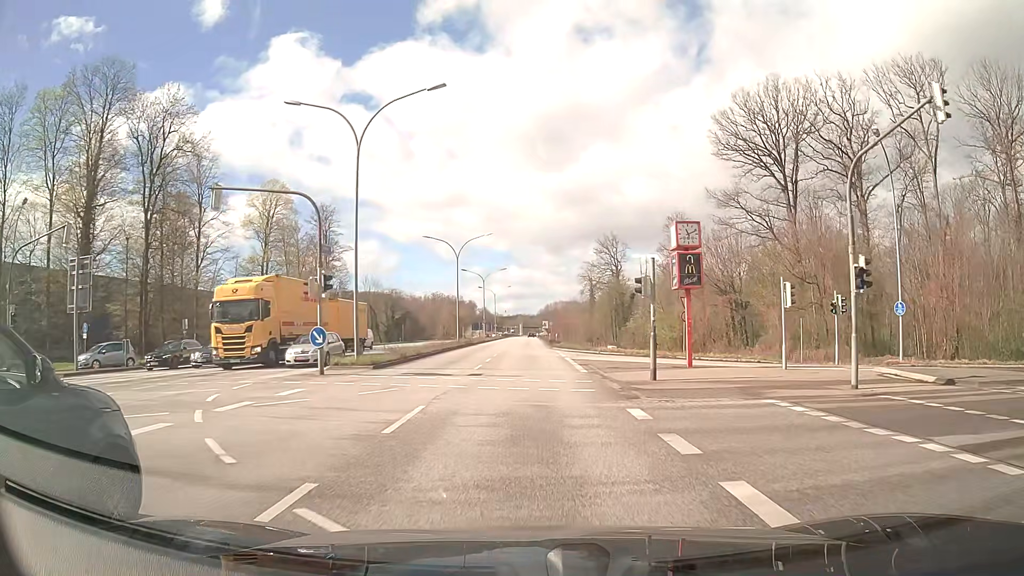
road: primary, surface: asphalt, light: Day
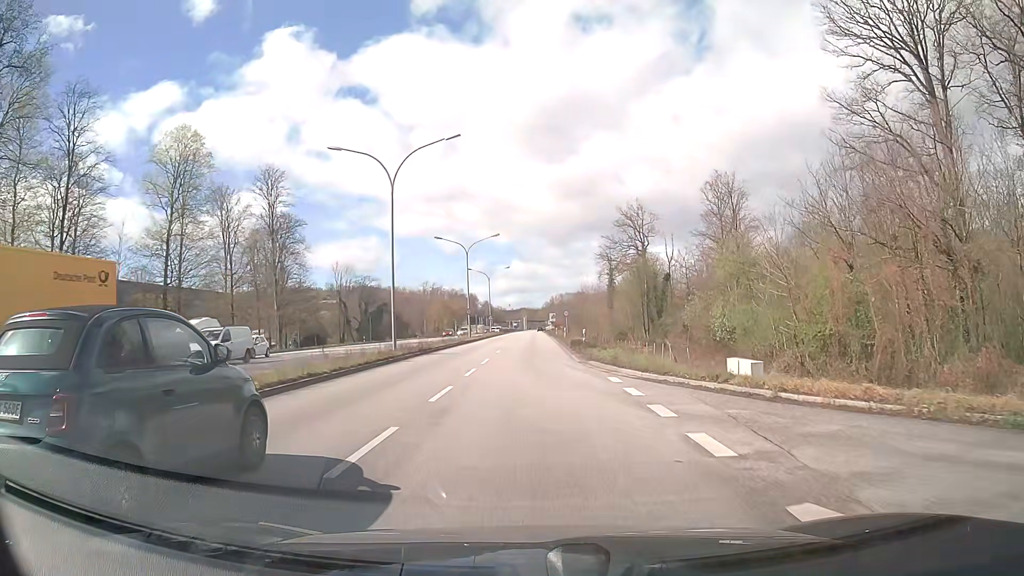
(-0.1, +30.3) m; 0°
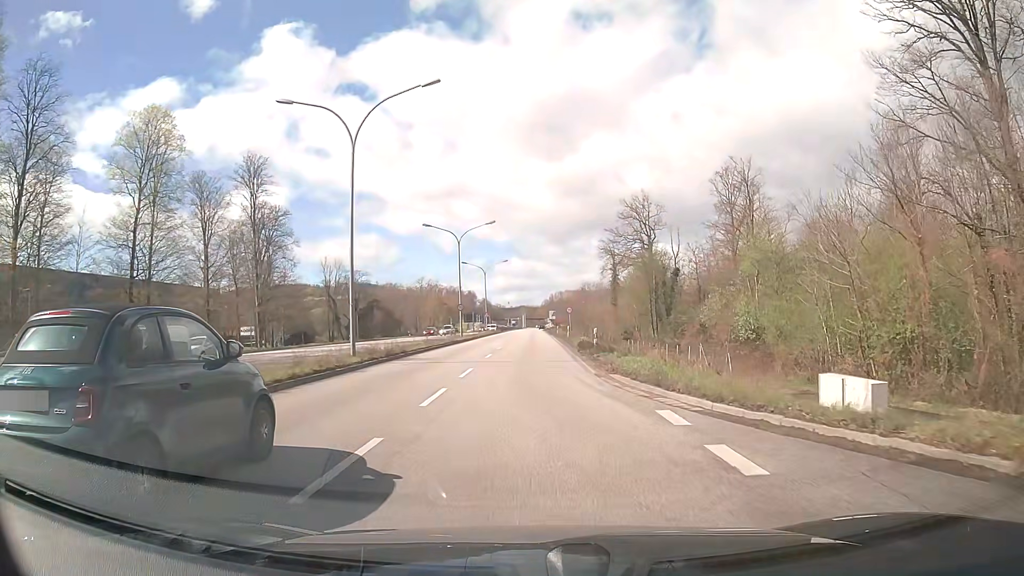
(0.0, +7.0) m; 0°
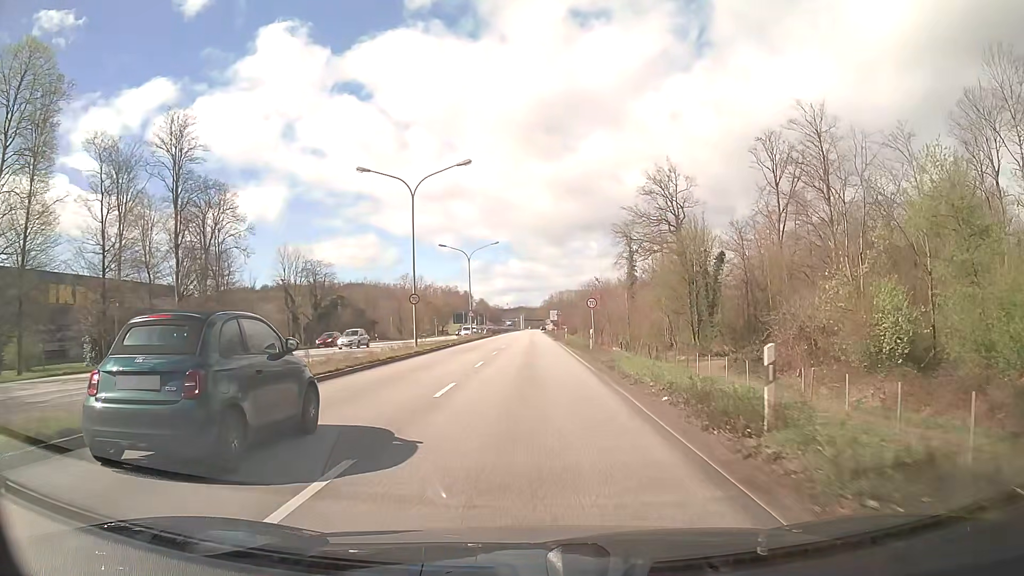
(-0.1, +22.6) m; 0°
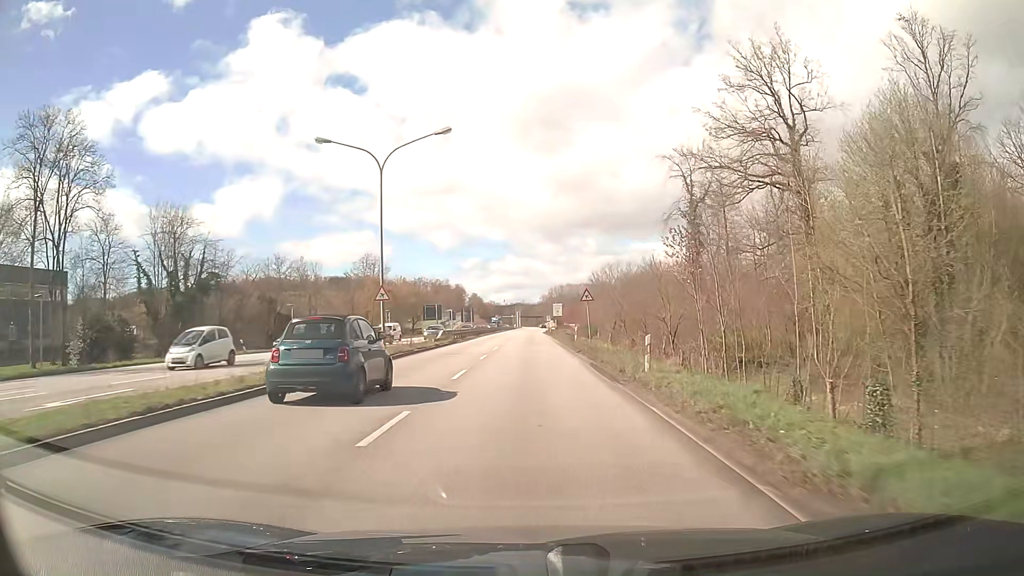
(+0.1, +41.9) m; 0°
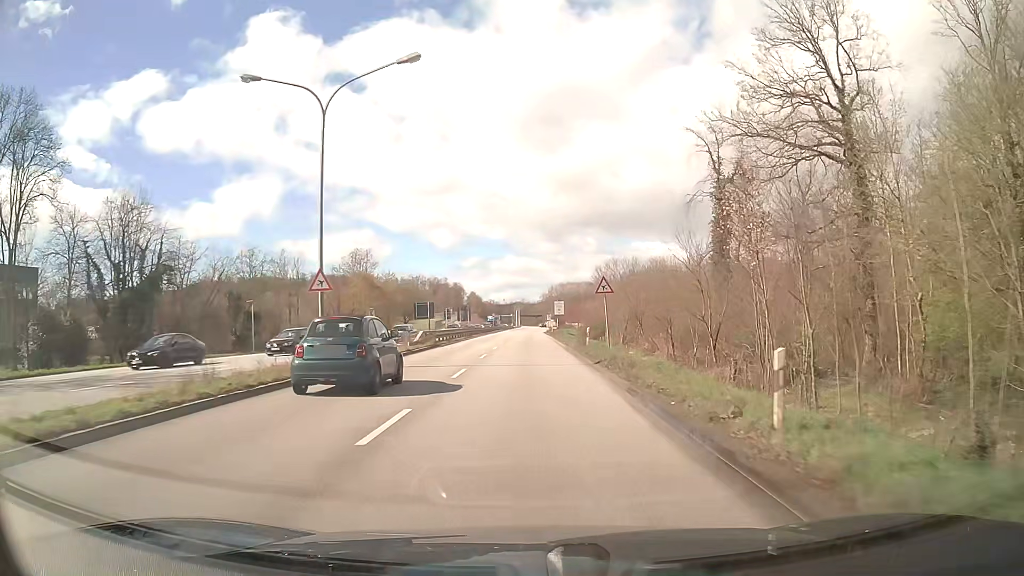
(0.0, +9.0) m; 0°
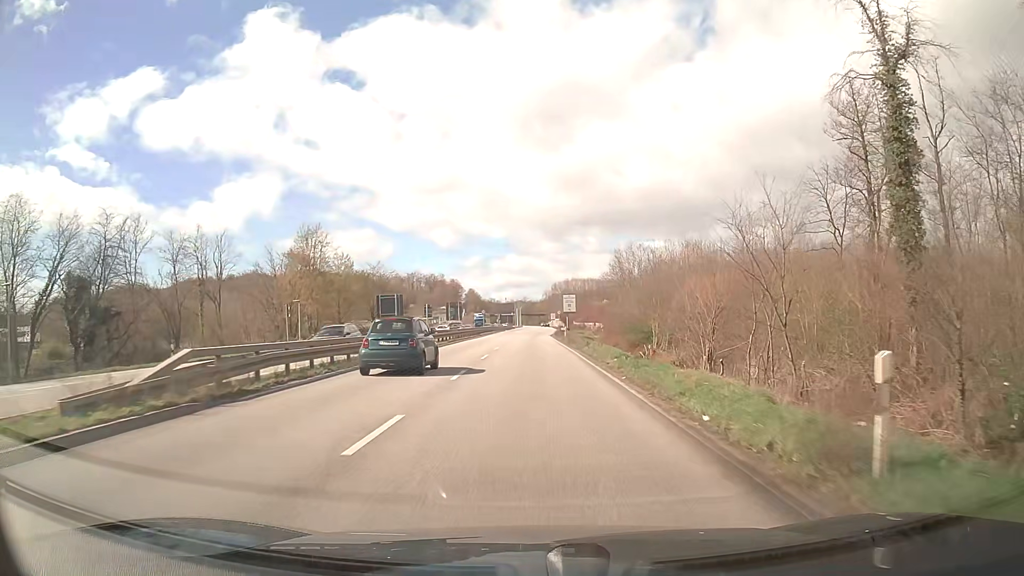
(0.0, +27.9) m; 0°
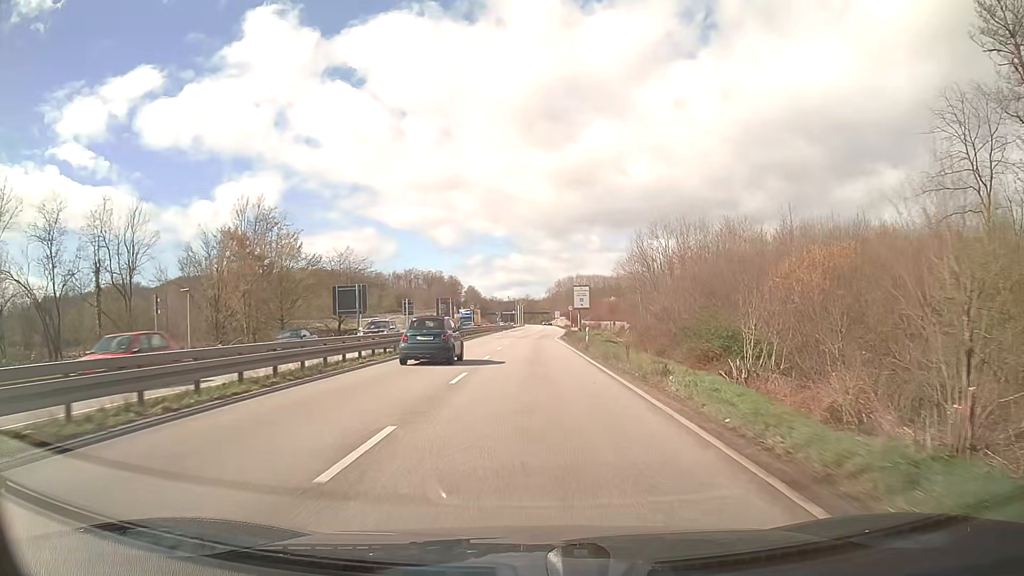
(0.0, +19.5) m; 0°
(0, +10) (0, +20) (0, +30) (0, +40) (0, +50) (+1, +60) (+1, +70) (+2, +80) (+2, +90) (+3, +100) m
